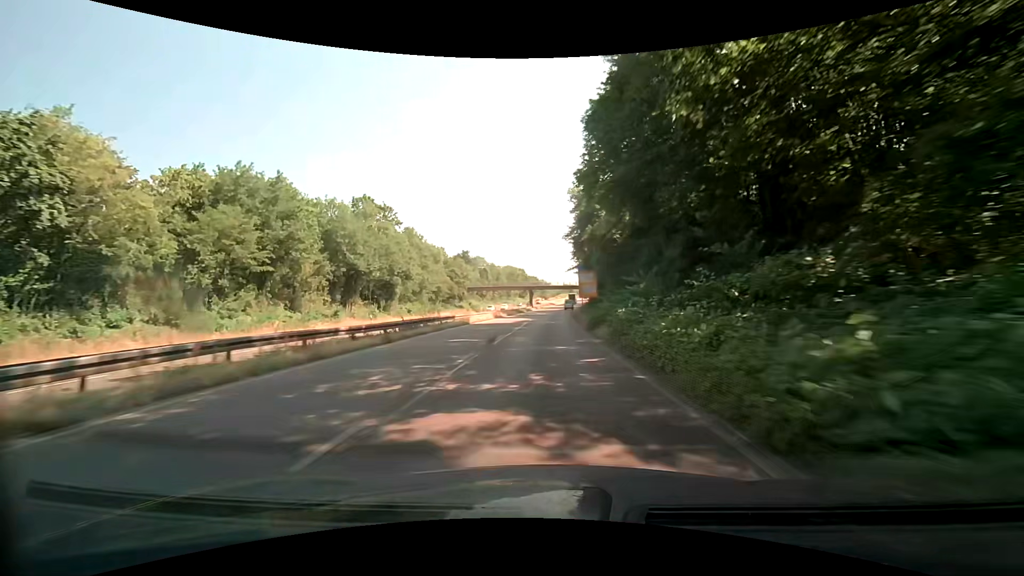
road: trunk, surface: asphalt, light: Day
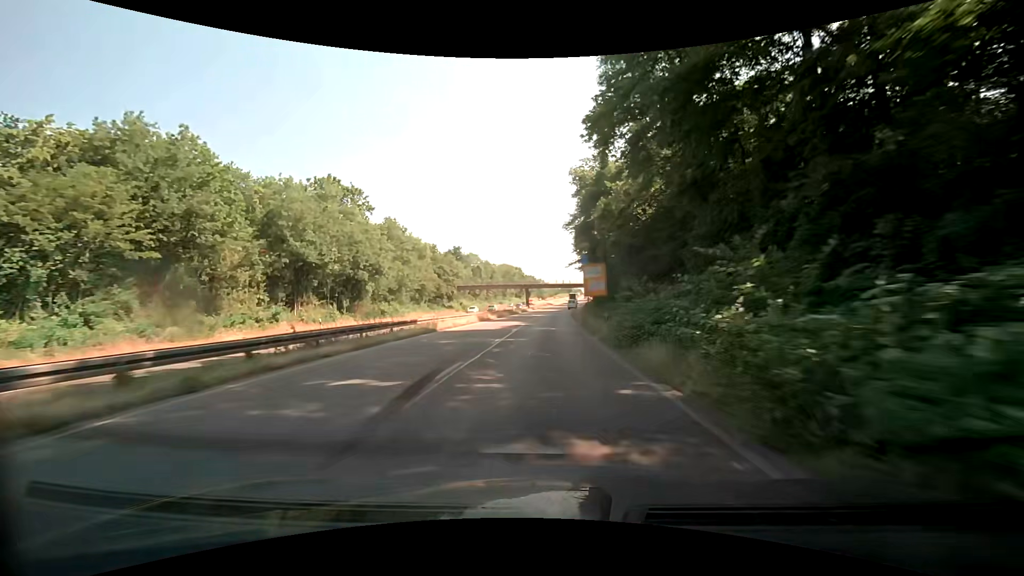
(+0.1, +11.3) m; +1°
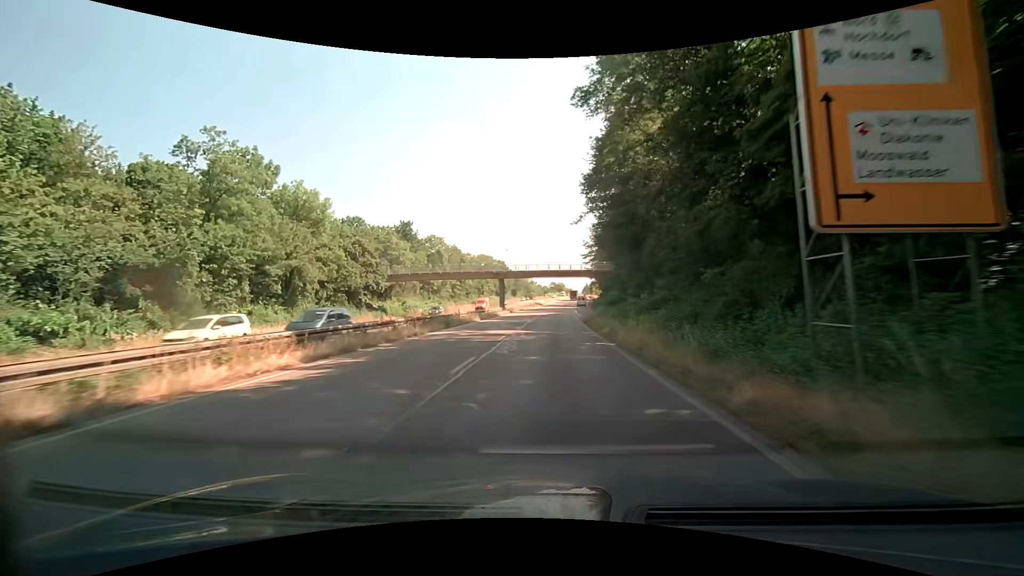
(+0.5, +43.8) m; +1°
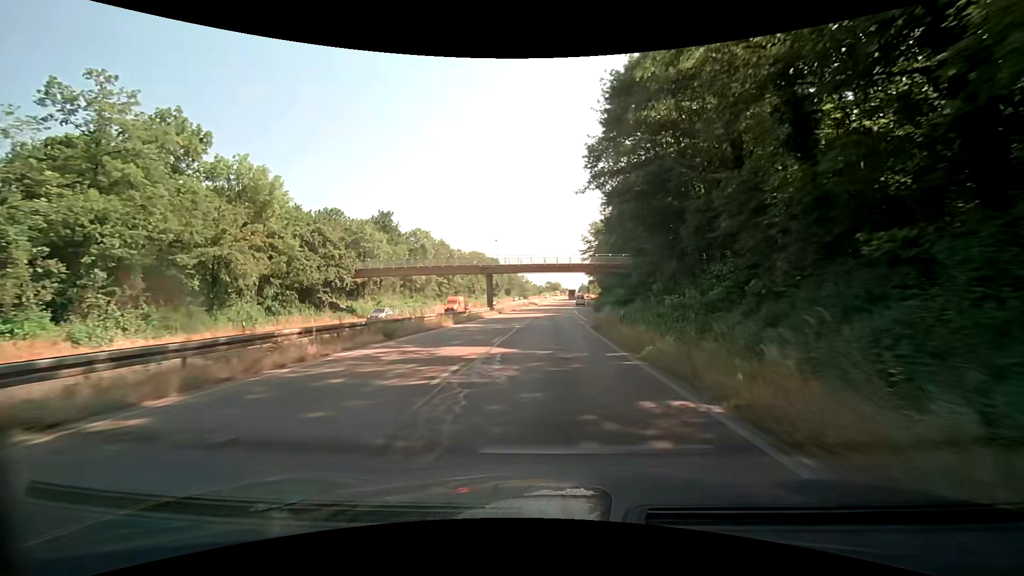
(+0.1, +10.5) m; +1°
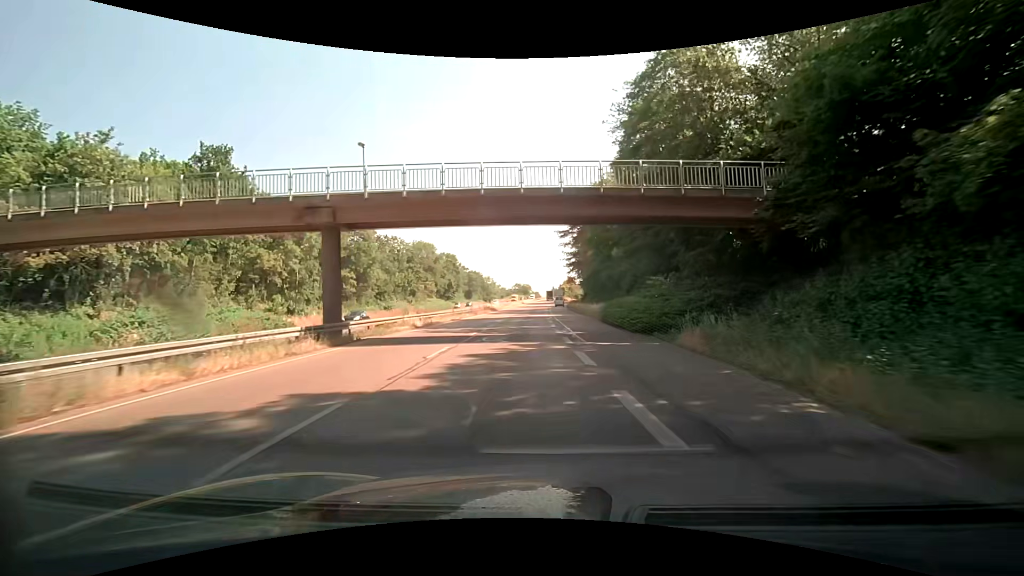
(+1.2, +39.8) m; +3°
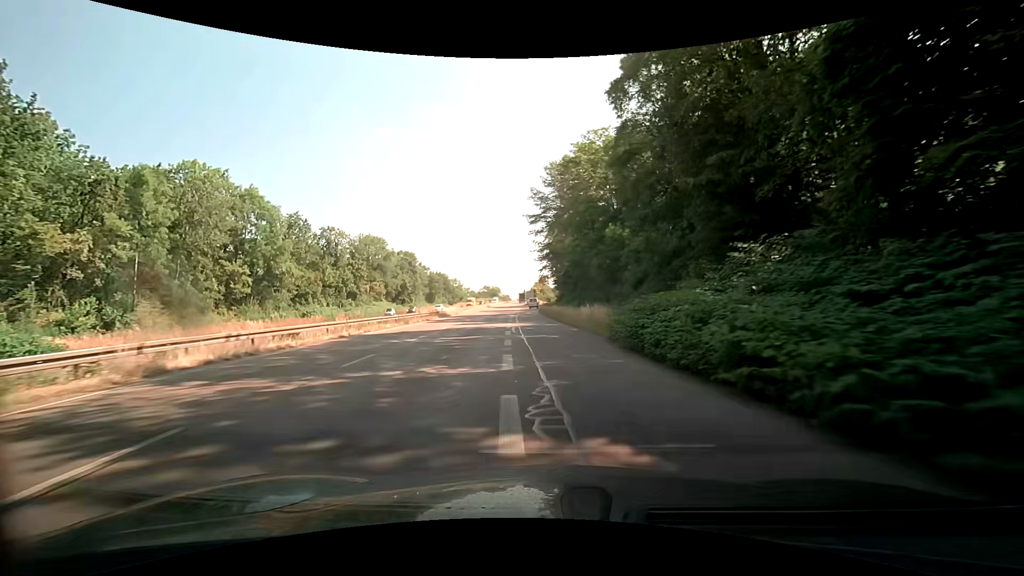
(+0.6, +18.7) m; +3°
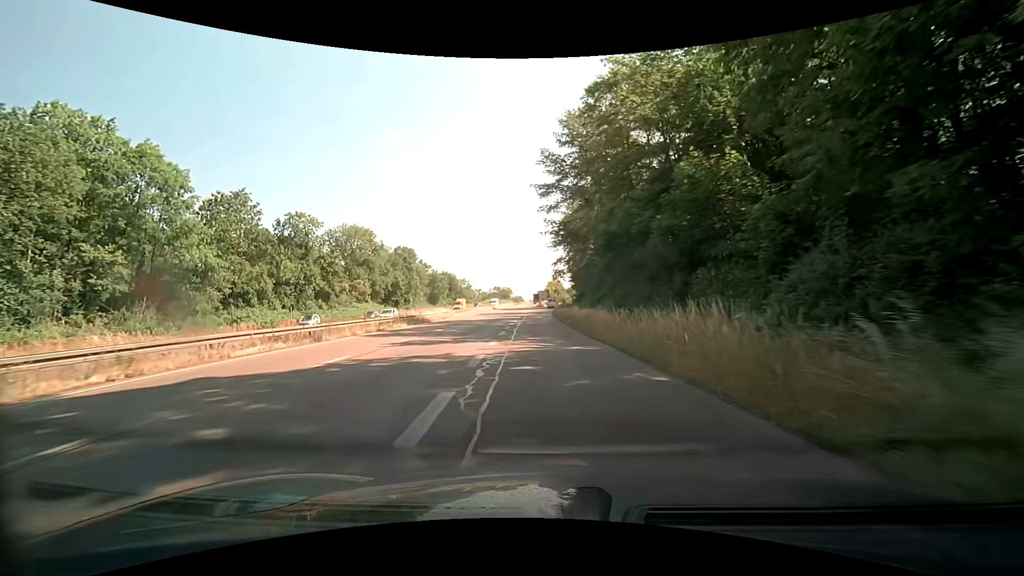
(-0.1, +18.1) m; -1°
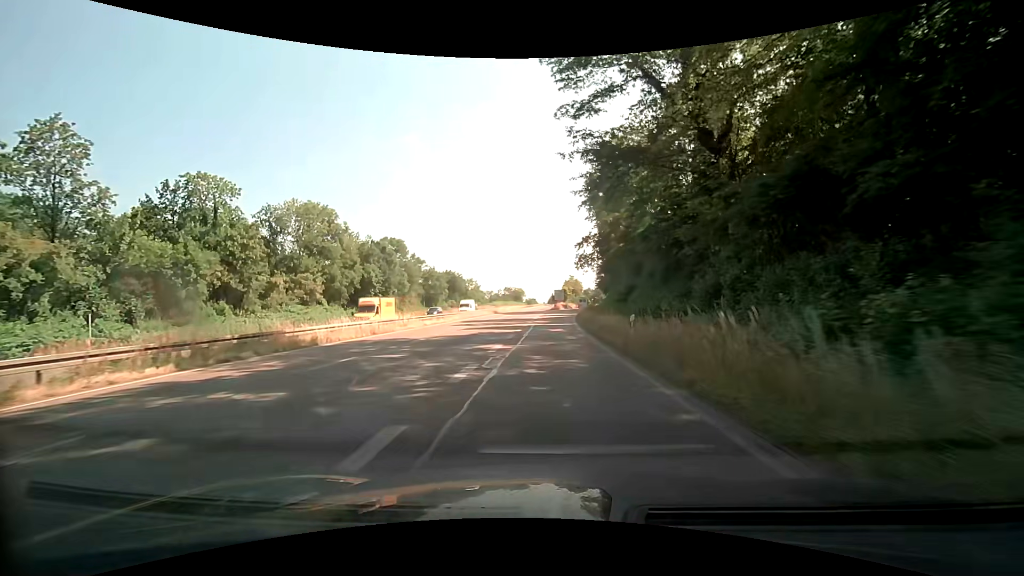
(-0.5, +26.8) m; -2°
(0, +10) (0, +20) (0, +30) (+1, +40) (+1, +50) (+1, +60) (+2, +70) (+3, +80) (+4, +90) (+6, +100) m
